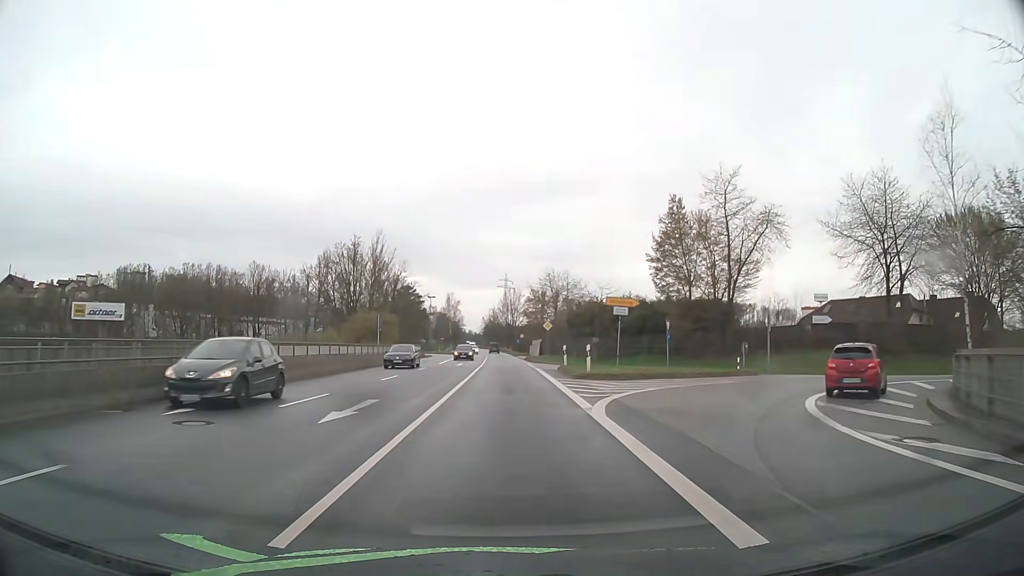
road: primary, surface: asphalt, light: Day
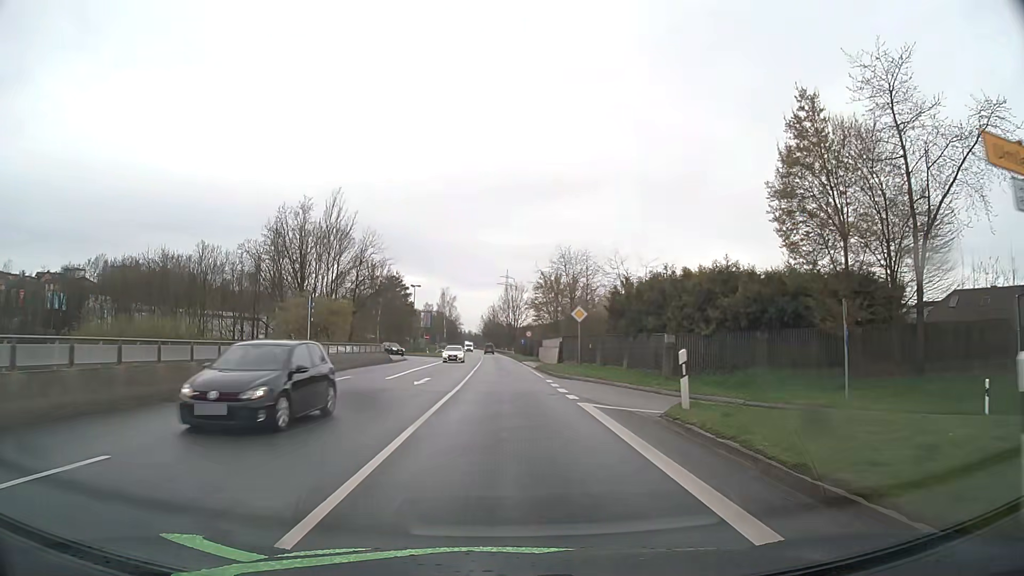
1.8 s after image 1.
(-0.1, +23.1) m; 0°
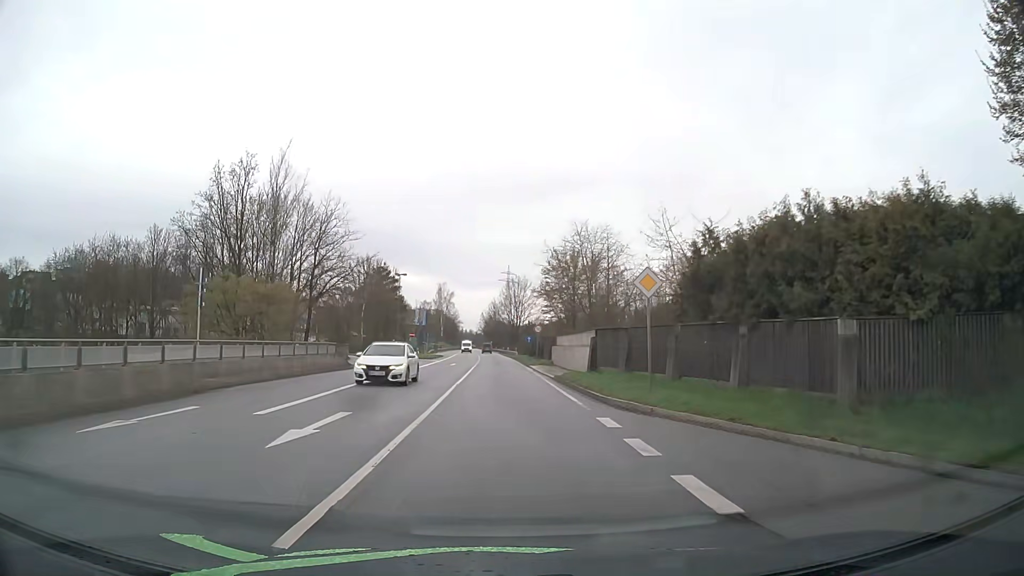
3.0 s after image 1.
(0.0, +15.6) m; 0°
(0, +10) (0, +20) (0, +30) (0, +40) (-1, +50) (-1, +60) (-1, +70) (-1, +80) (-2, +90) (-2, +100) m
